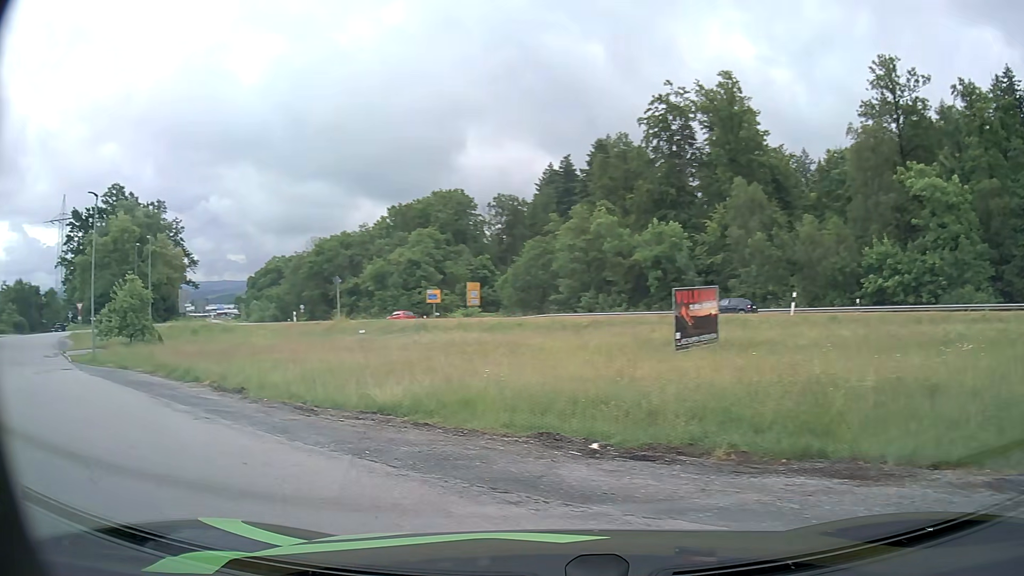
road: residential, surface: asphalt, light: Day
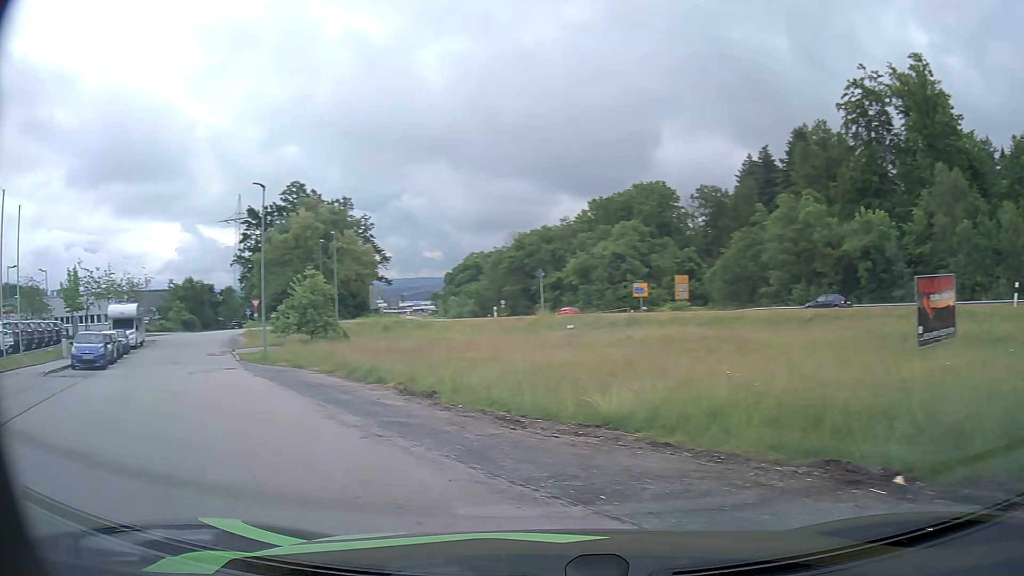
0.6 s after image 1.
(-0.4, +2.4) m; -18°
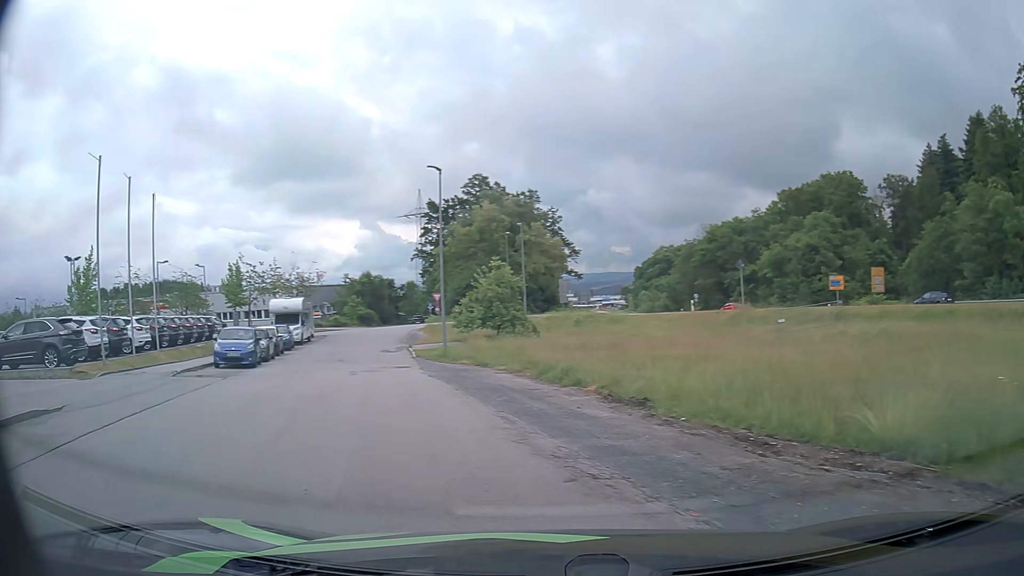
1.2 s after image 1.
(-0.4, +2.8) m; -16°
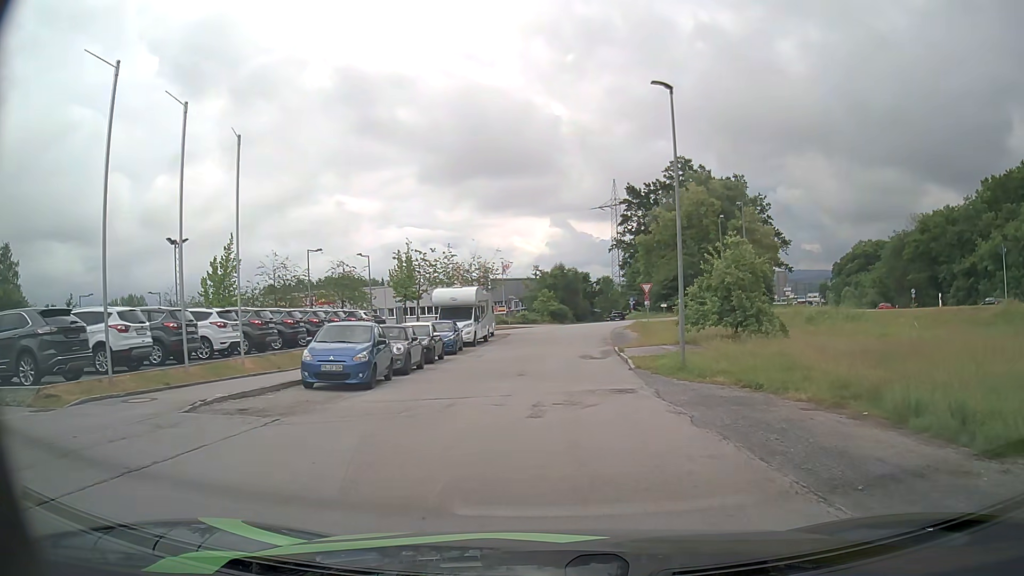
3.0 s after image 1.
(-2.2, +9.8) m; -16°
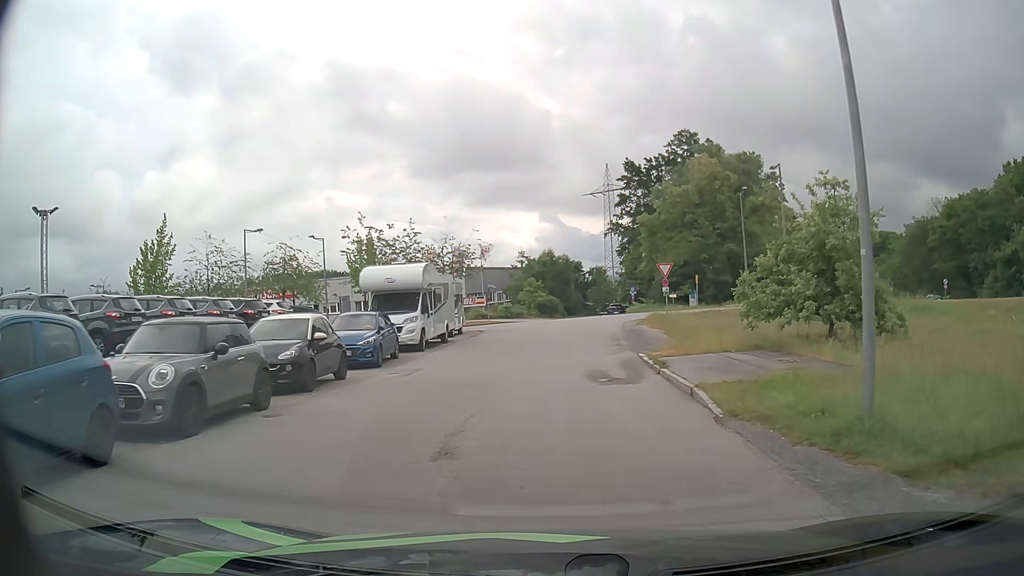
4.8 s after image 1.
(+0.1, +11.7) m; +1°
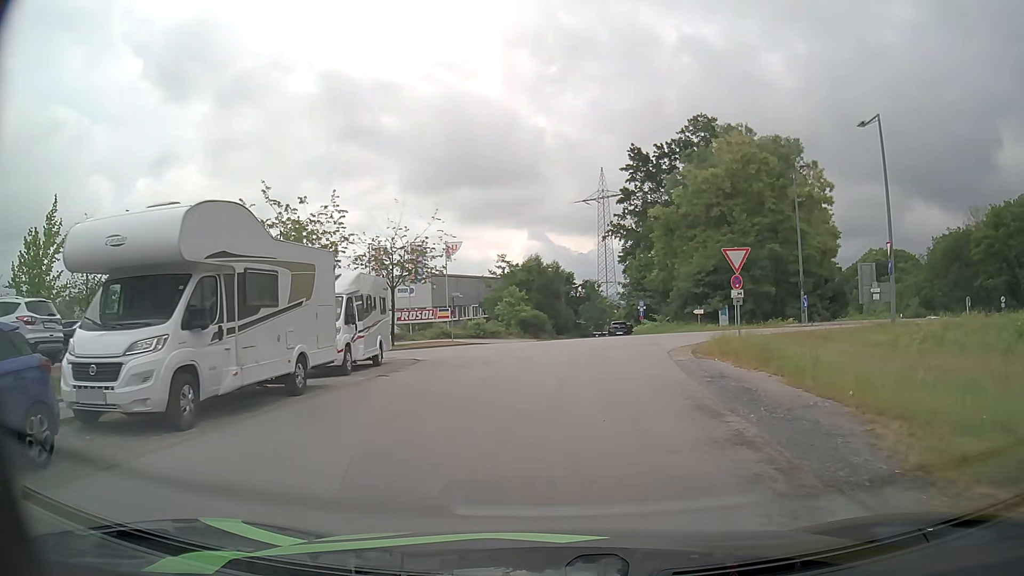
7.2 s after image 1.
(+0.1, +15.2) m; +1°
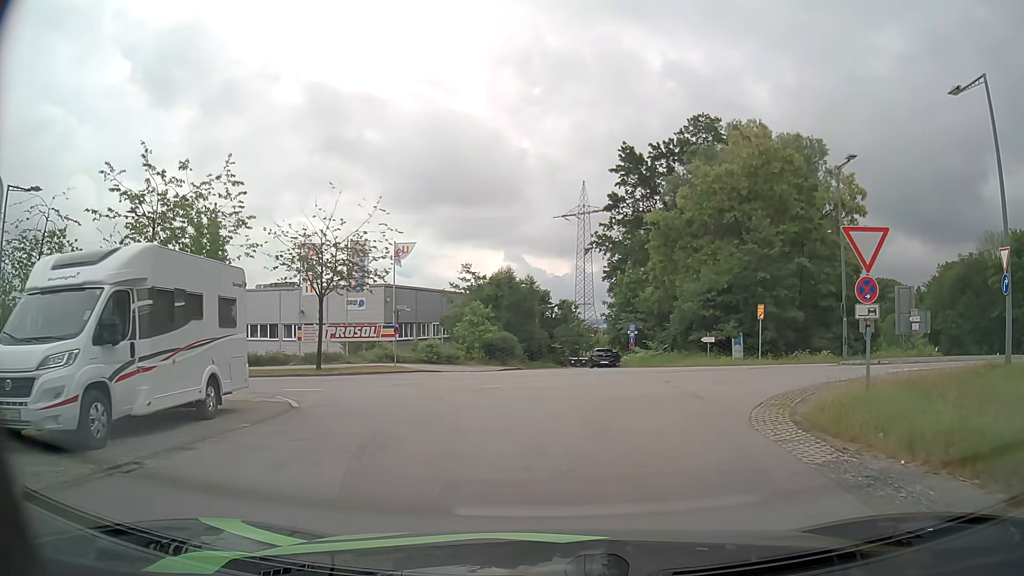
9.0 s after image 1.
(+0.1, +9.5) m; +2°
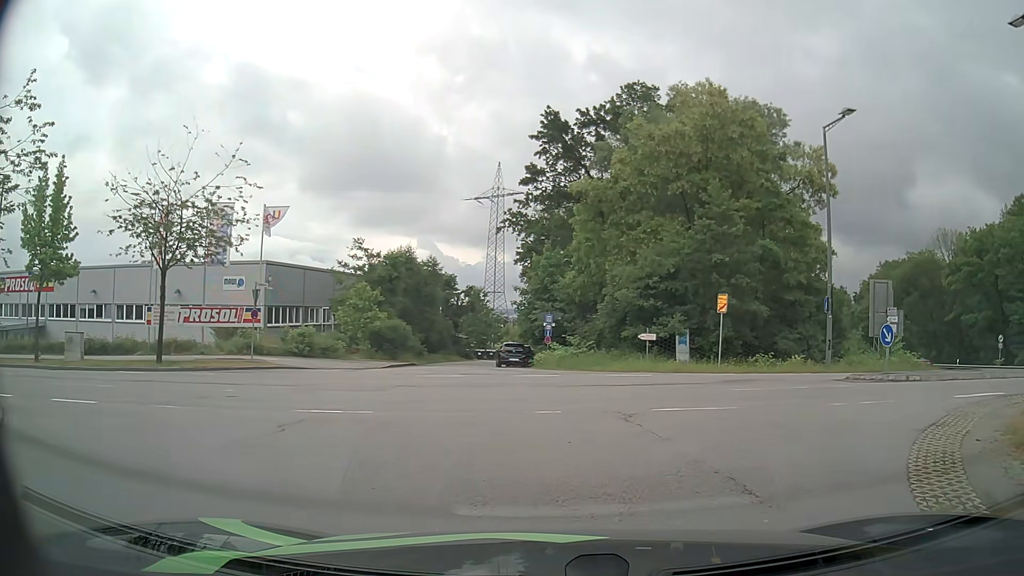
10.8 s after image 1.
(+0.4, +7.5) m; +8°
(+2, +10) (+11, +15) (+20, +13) (+27, +6) (+30, -3) (+32, -13) (+33, -23) (+35, -33) (+37, -43) (+39, -53) m
